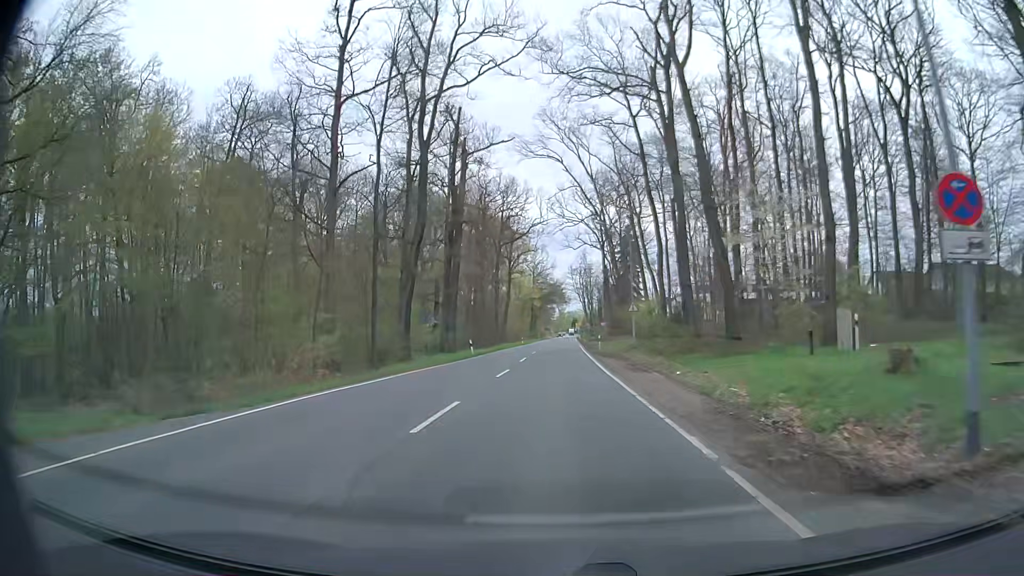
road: secondary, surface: asphalt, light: Day
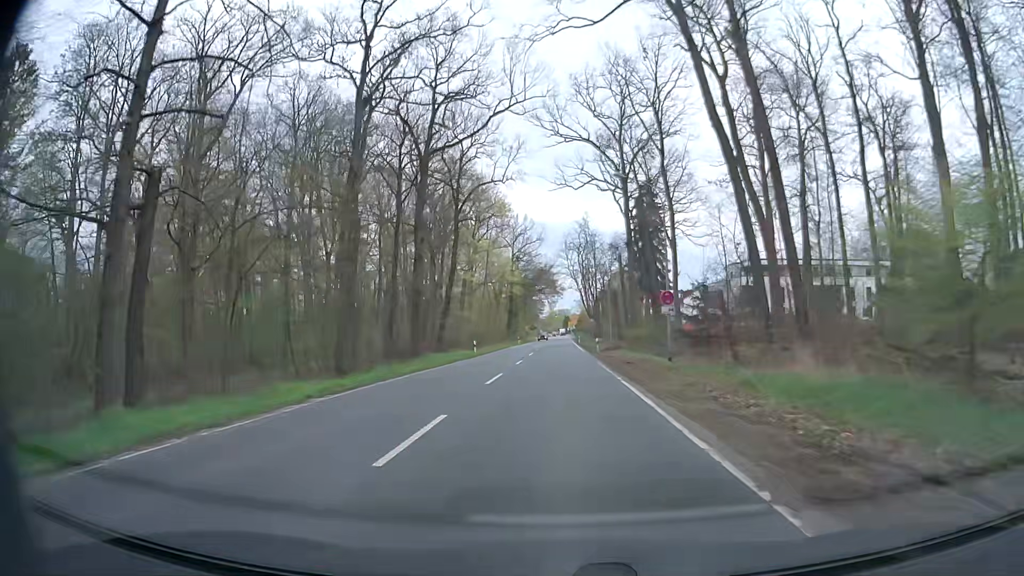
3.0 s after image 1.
(+0.4, +48.8) m; +1°
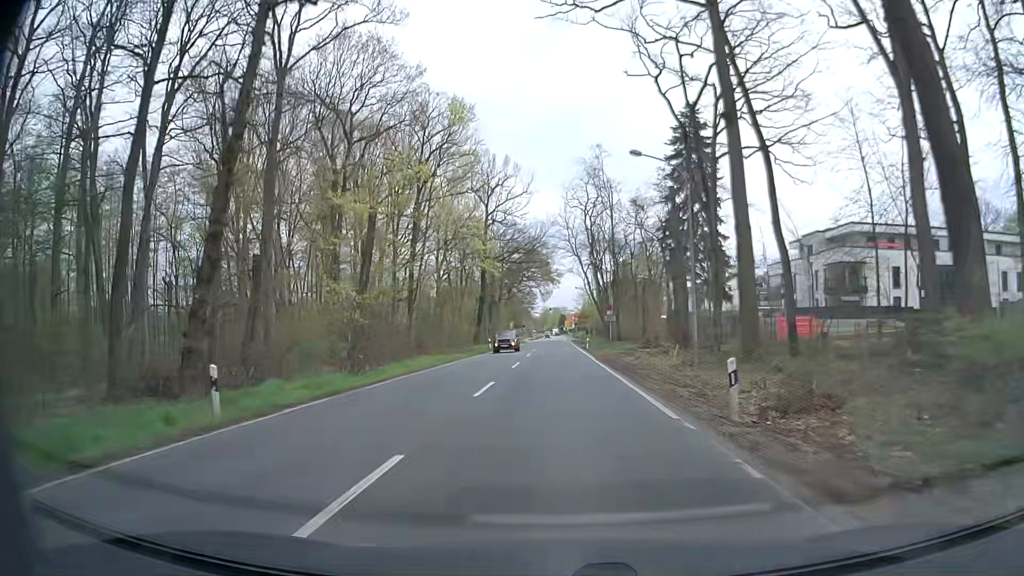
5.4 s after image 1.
(0.0, +39.0) m; 0°
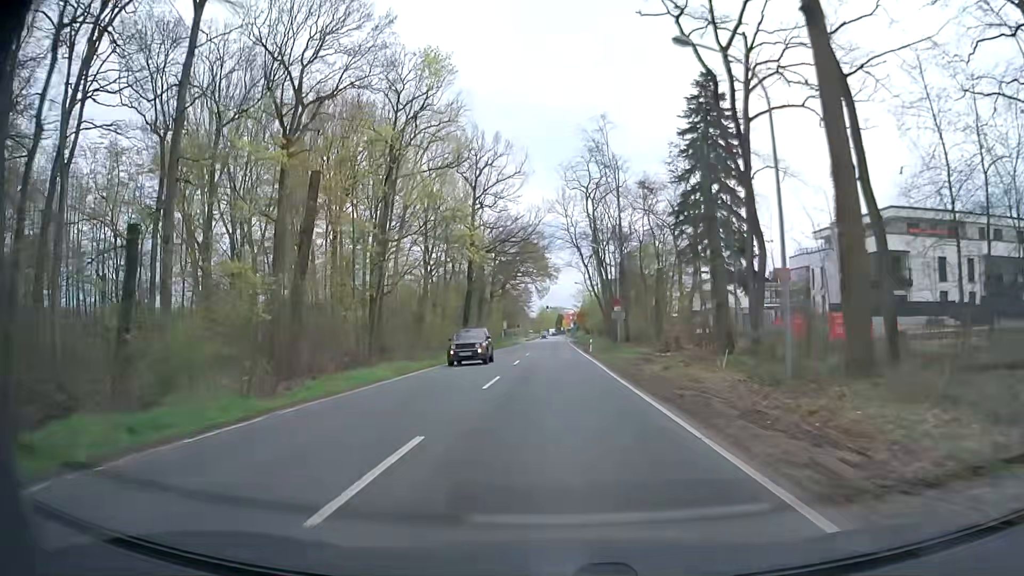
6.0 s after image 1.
(0.0, +9.7) m; 0°
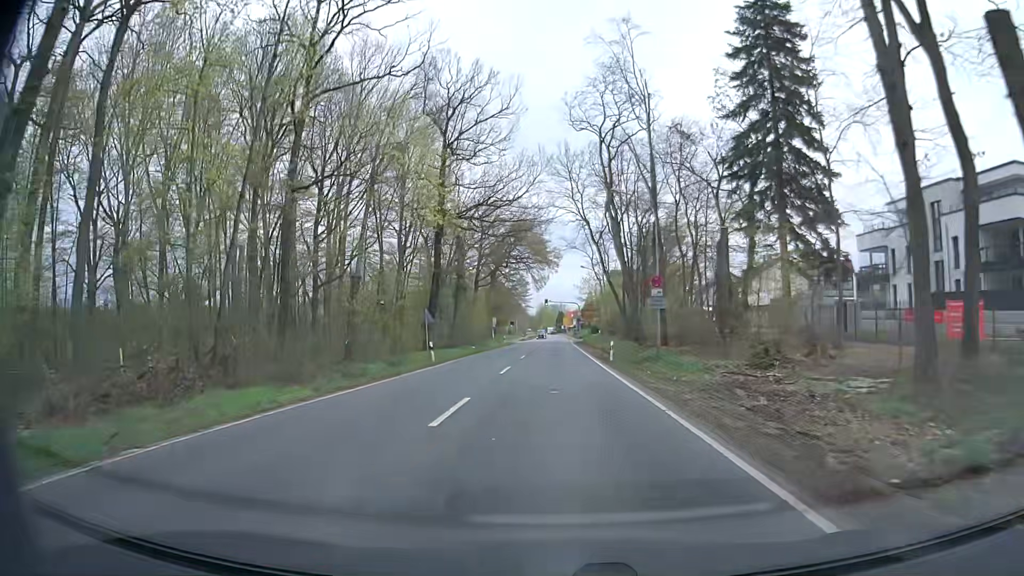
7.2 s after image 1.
(0.0, +19.2) m; 0°
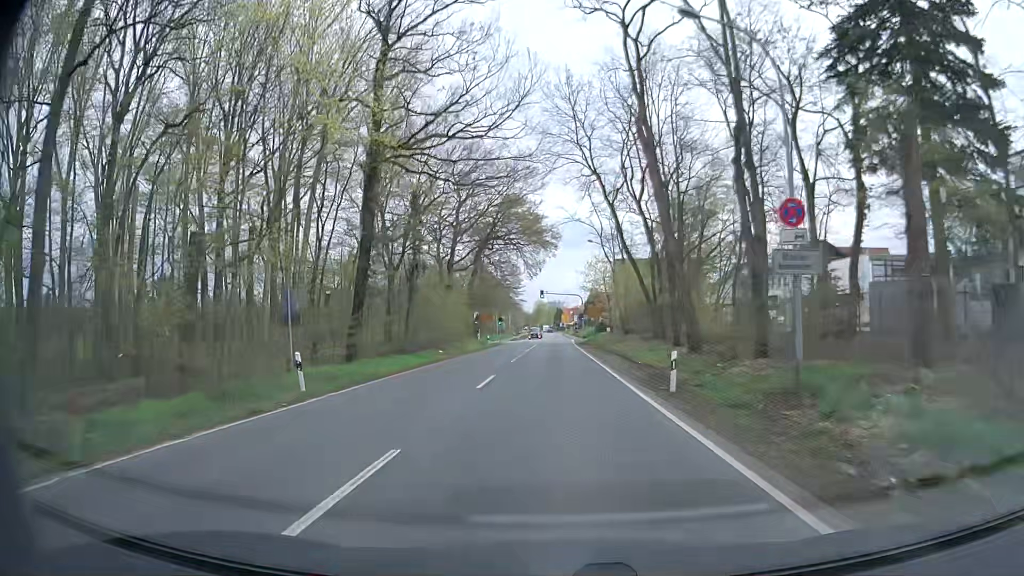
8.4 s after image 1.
(-0.1, +18.2) m; -1°
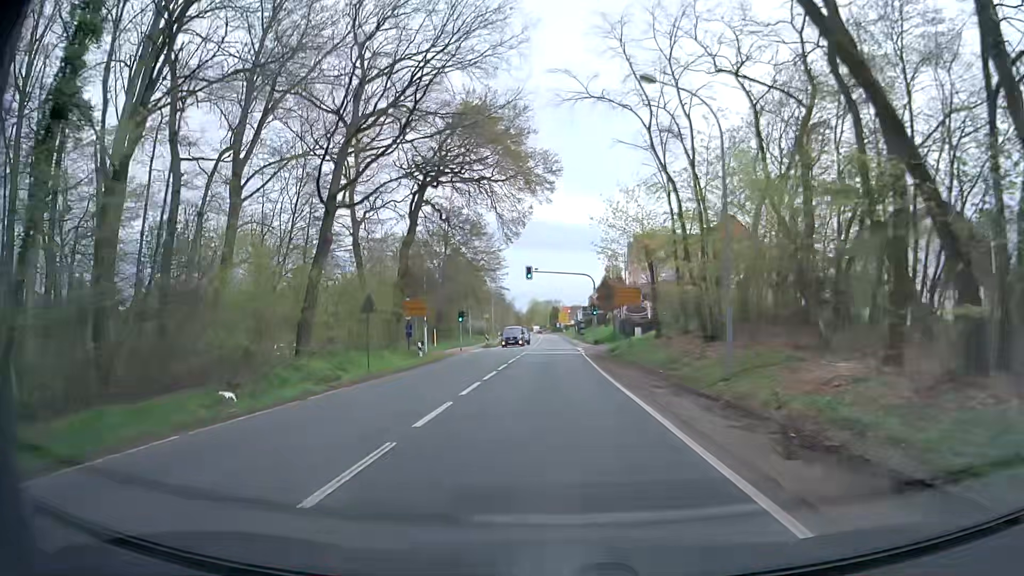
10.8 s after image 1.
(+0.3, +32.4) m; +1°
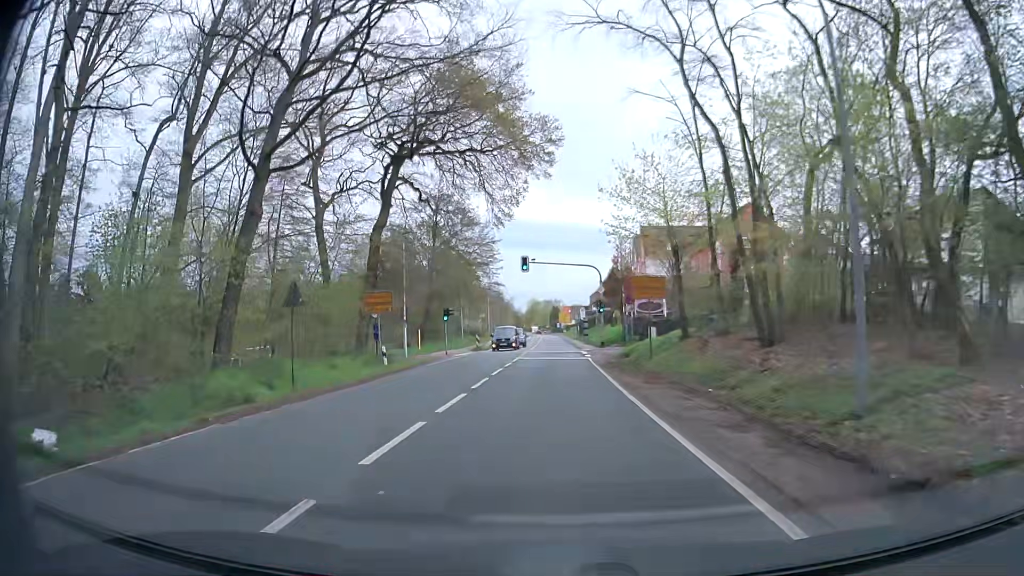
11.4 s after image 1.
(0.0, +7.3) m; +1°
(0, +10) (0, +20) (-1, +30) (-1, +40) (-1, +50) (-1, +60) (-2, +70) (-2, +80) (-2, +90) (-2, +100) m
